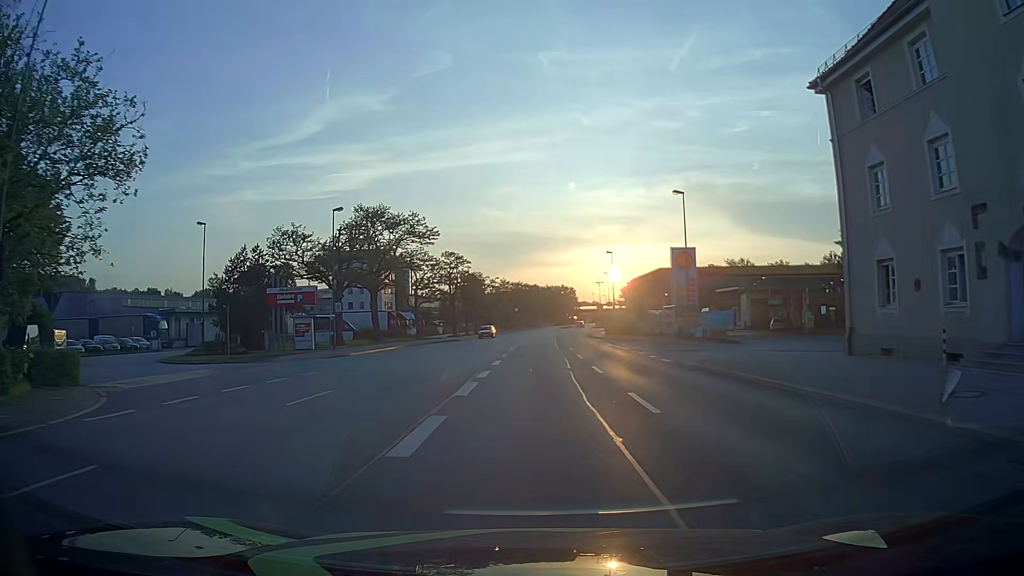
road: primary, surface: asphalt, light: Day
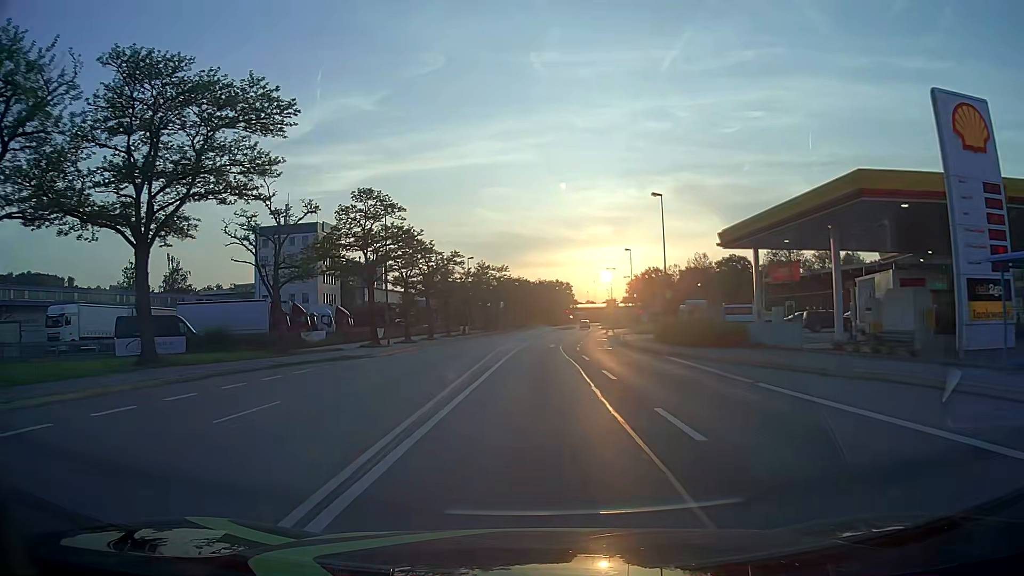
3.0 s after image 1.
(+0.2, +38.3) m; +1°
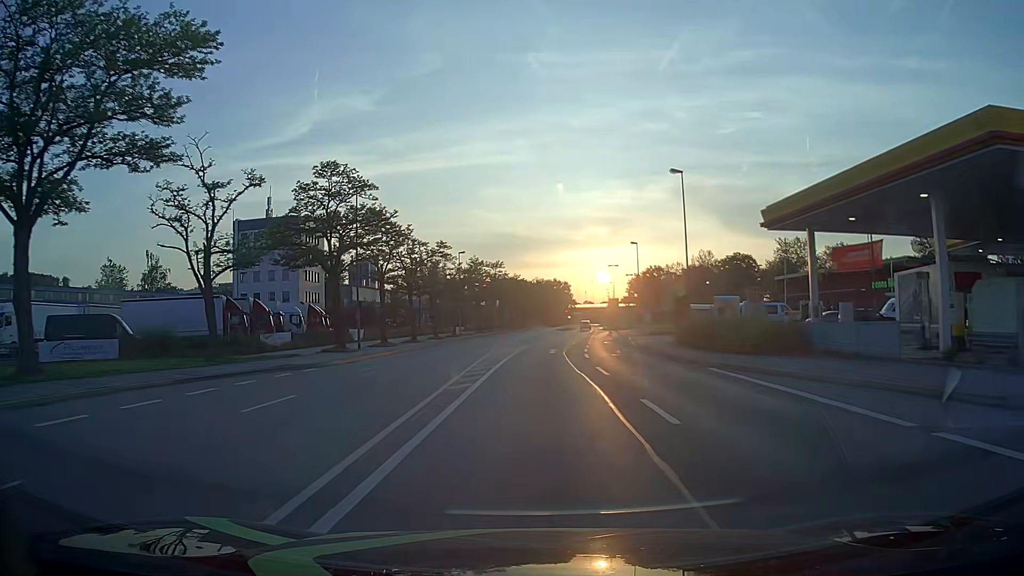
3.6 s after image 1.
(0.0, +7.6) m; 0°
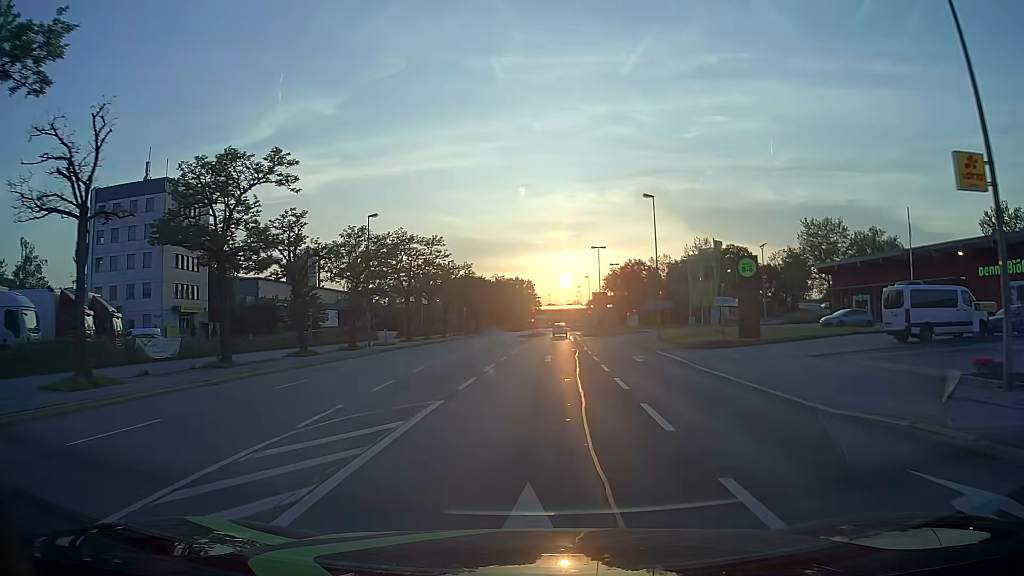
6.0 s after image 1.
(+0.6, +30.4) m; +3°
(0, +10) (+1, +20) (+1, +30) (+1, +40) (+2, +50) (+2, +60) (+3, +70) (+3, +80) (+4, +90) (+5, +100) m
